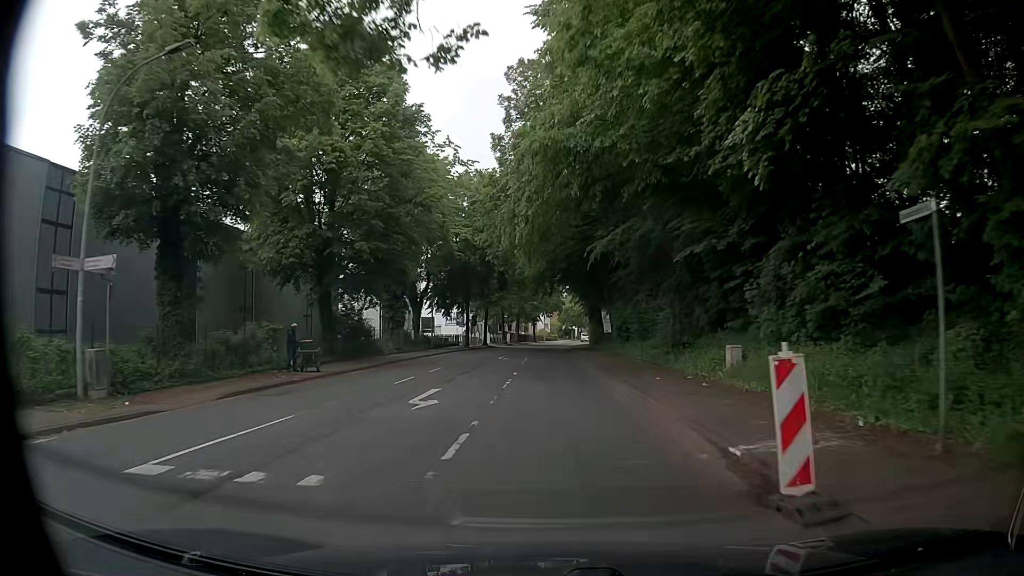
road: tertiary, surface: asphalt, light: Day
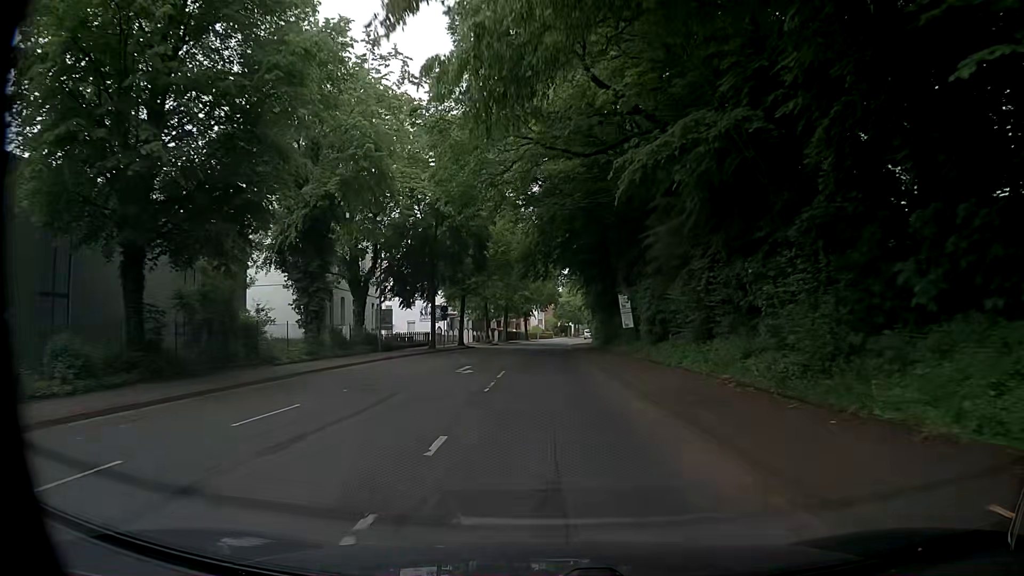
(+0.3, +16.2) m; +1°
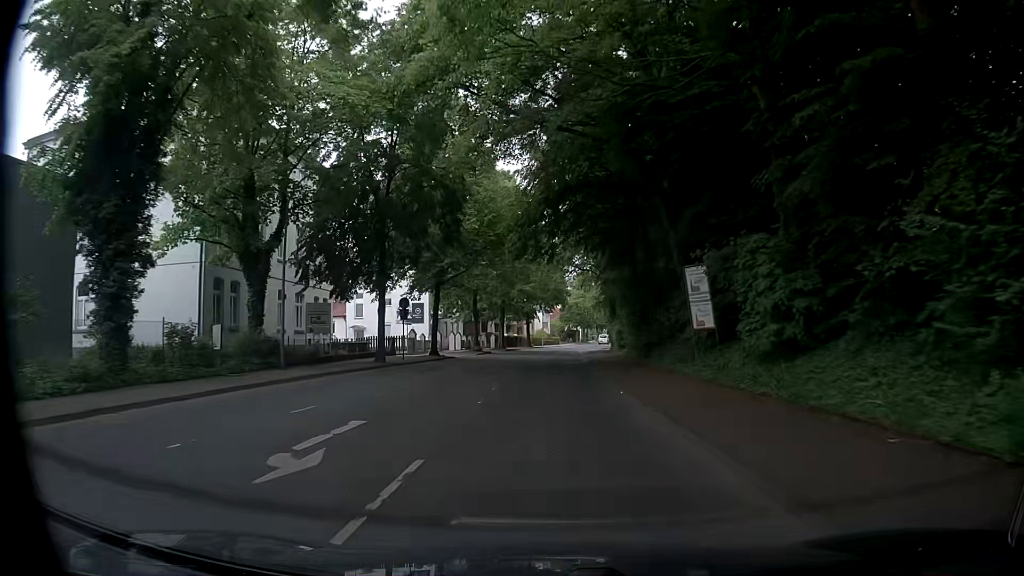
(-0.1, +16.2) m; 0°
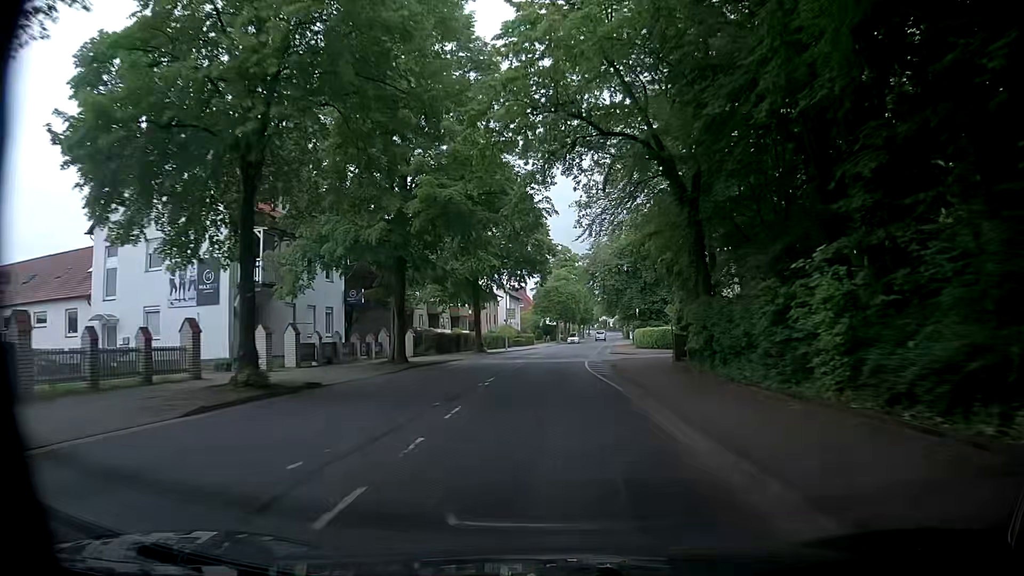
(+0.2, +40.5) m; +1°
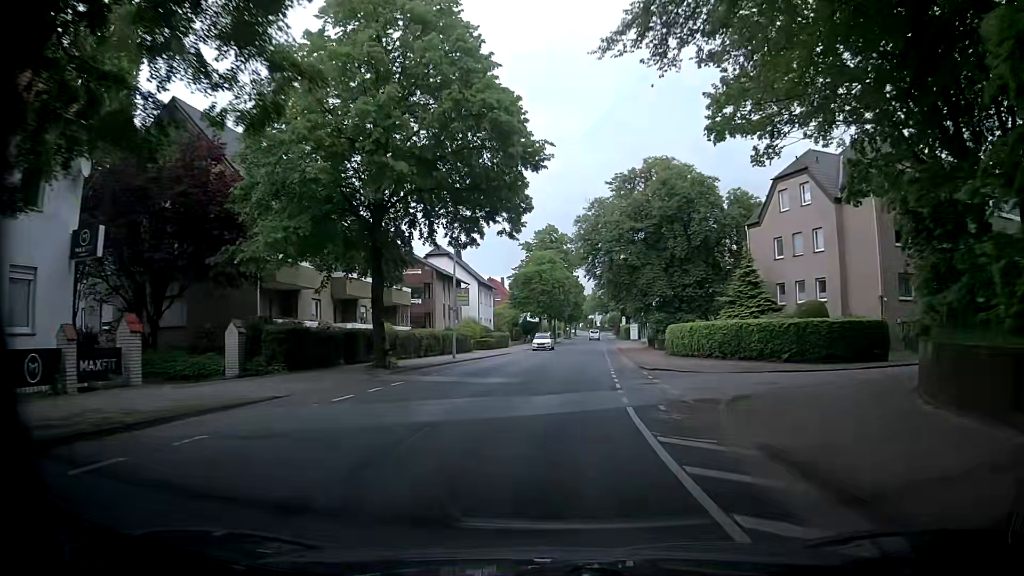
(+0.7, +24.3) m; +2°
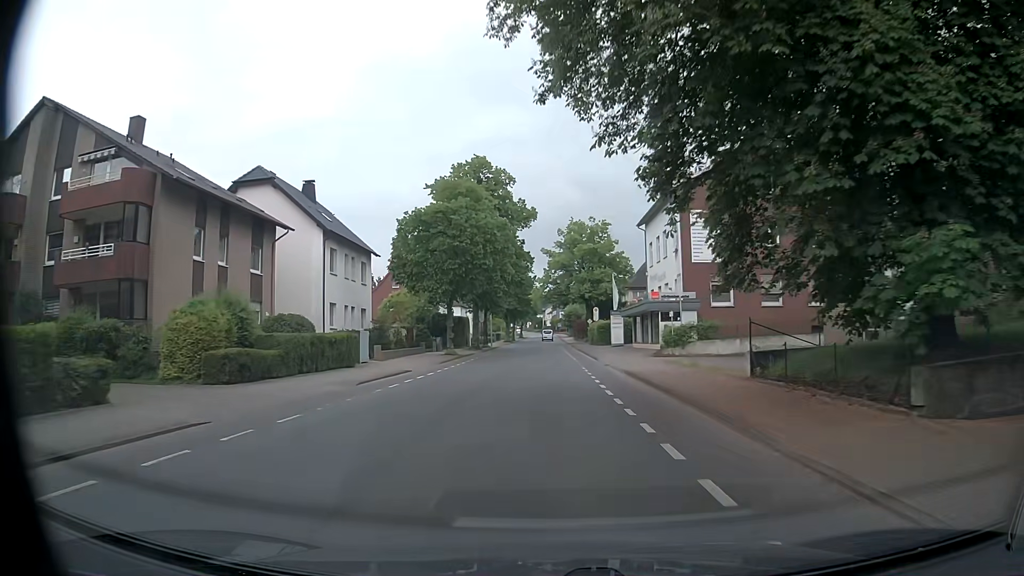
(+2.1, +40.4) m; +5°
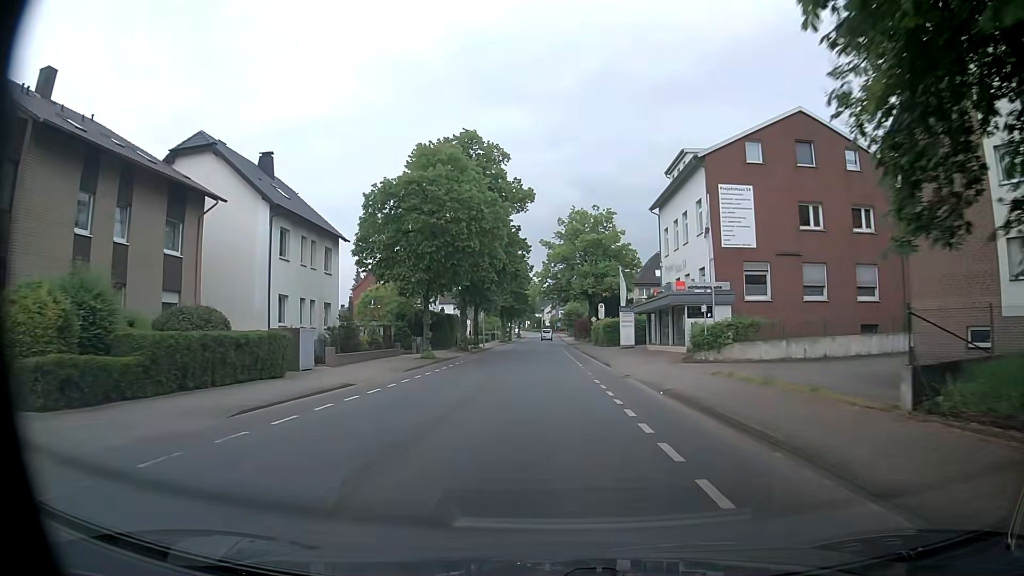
(0.0, +8.1) m; 0°
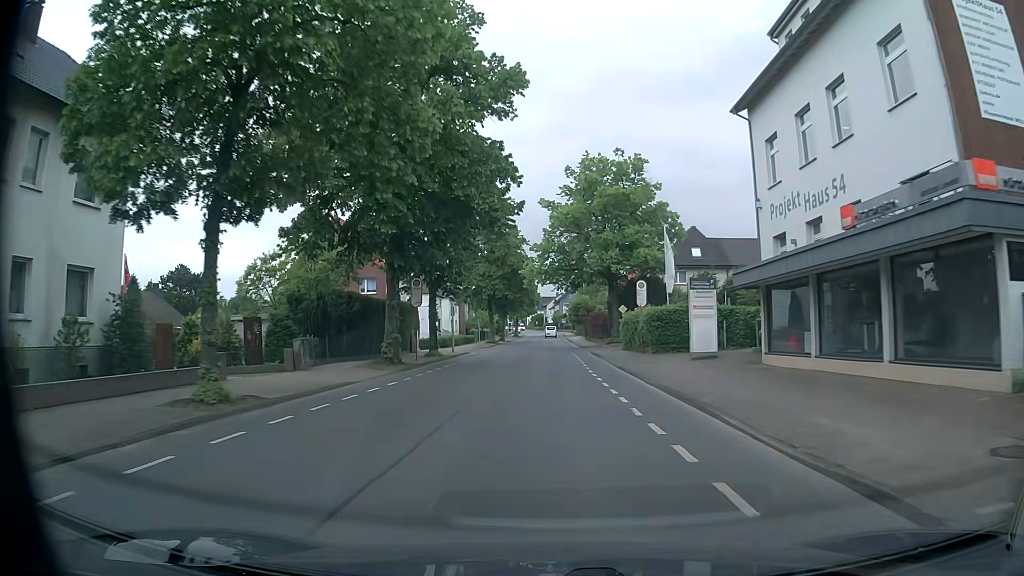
(0.0, +24.4) m; 0°
(0, +10) (0, +20) (0, +30) (0, +40) (0, +50) (0, +60) (0, +70) (+1, +80) (+1, +90) (+1, +100) m
